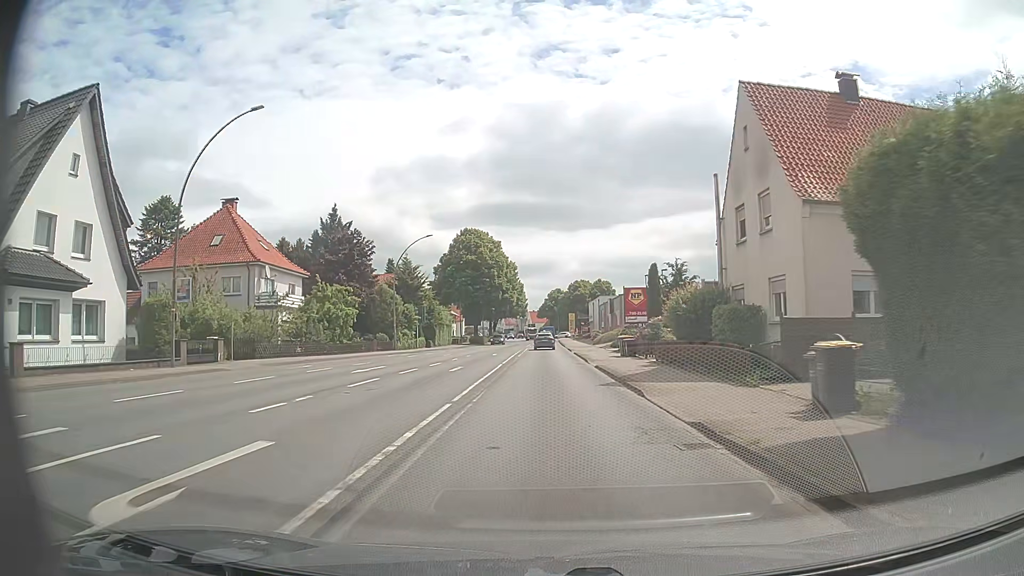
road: primary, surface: asphalt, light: Day
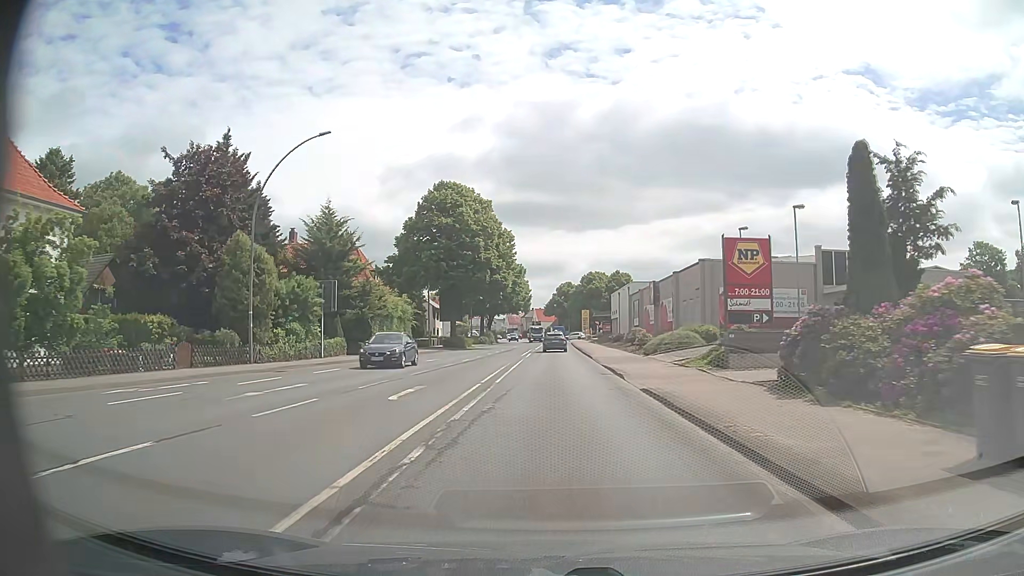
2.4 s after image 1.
(-0.3, +31.0) m; -1°
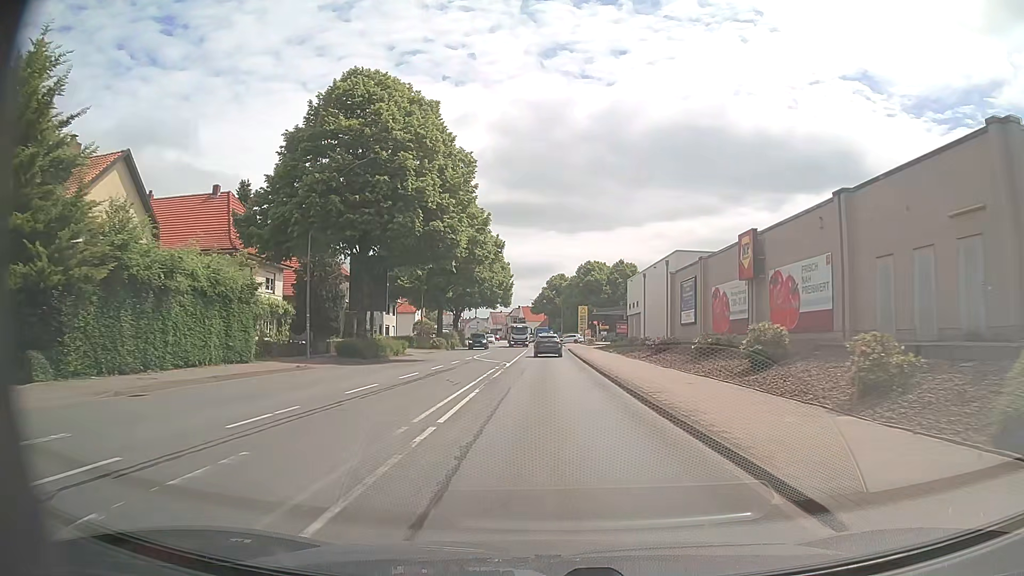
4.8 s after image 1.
(+0.1, +31.0) m; +1°
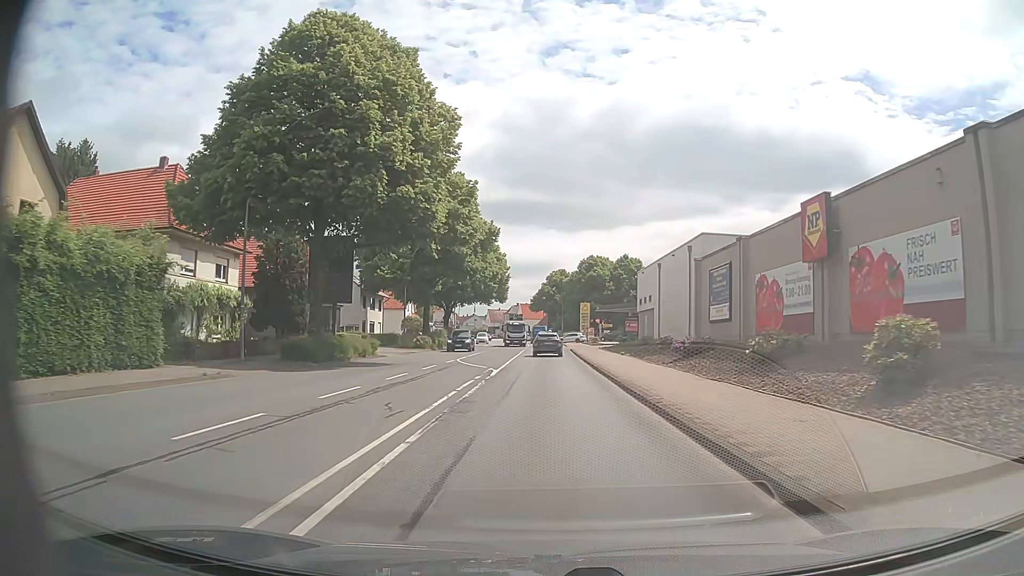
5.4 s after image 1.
(0.0, +7.7) m; 0°
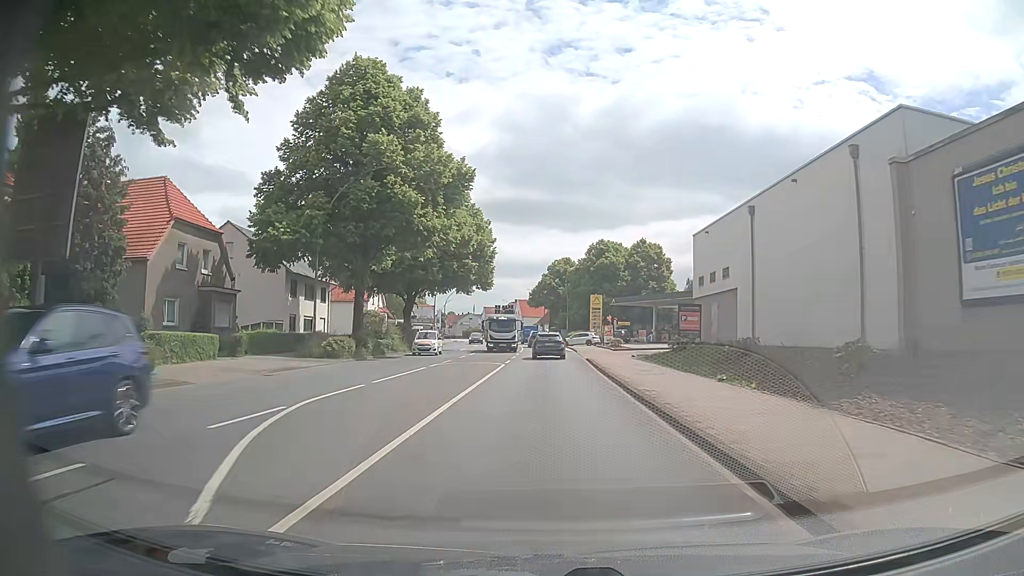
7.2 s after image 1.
(+0.1, +22.9) m; 0°
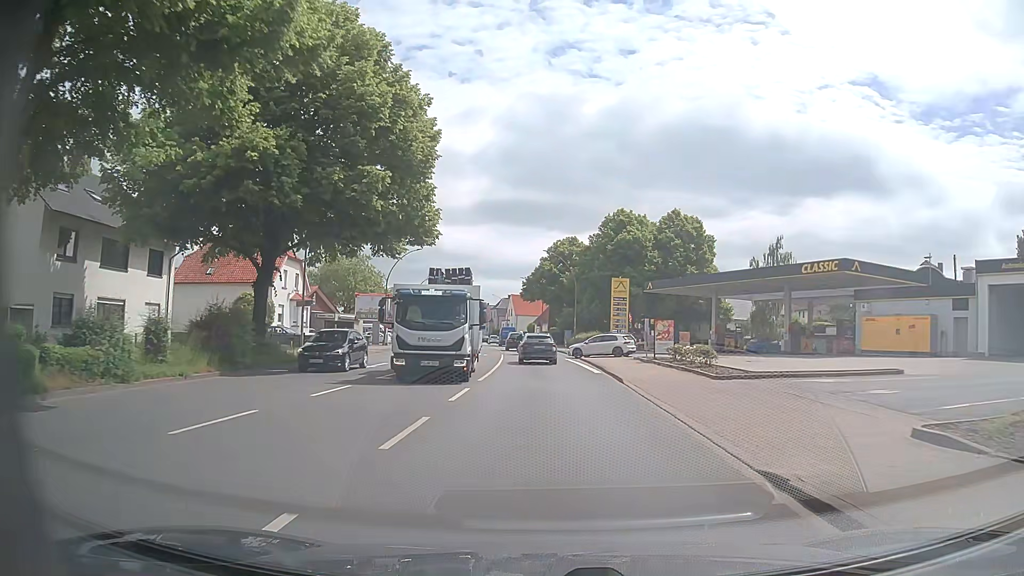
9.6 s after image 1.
(-0.2, +29.8) m; 0°
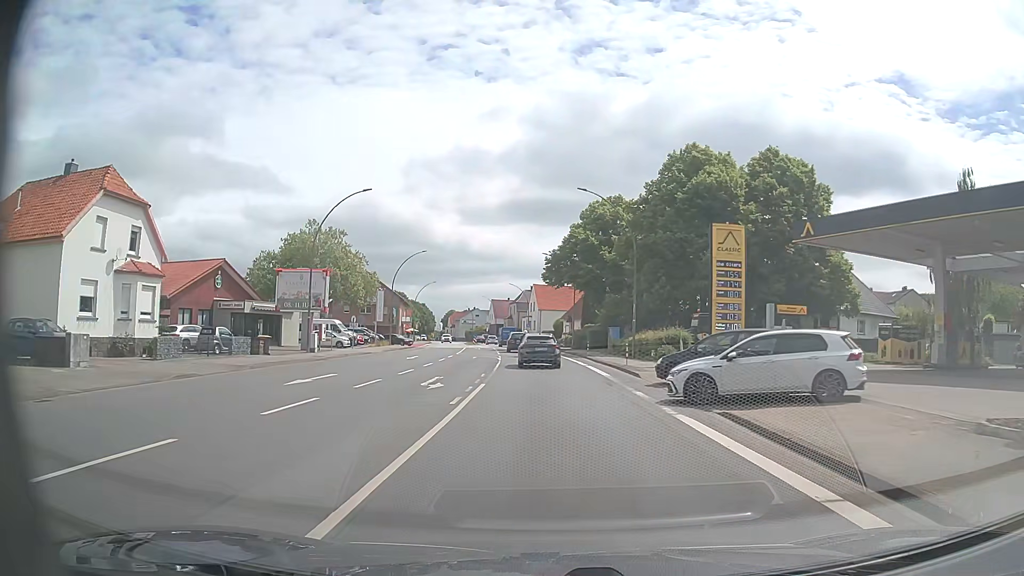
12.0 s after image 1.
(-0.5, +29.1) m; -2°
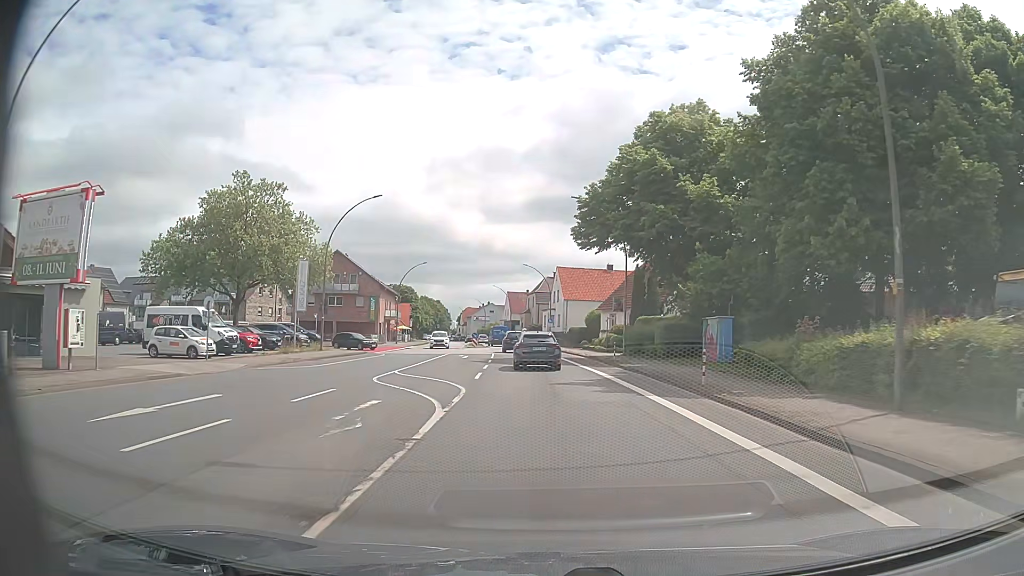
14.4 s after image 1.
(-0.6, +28.4) m; -2°
(0, +10) (0, +20) (-1, +30) (-1, +40) (-2, +50) (-3, +60) (-4, +70) (-6, +80) (-7, +90) (-9, +99) m
